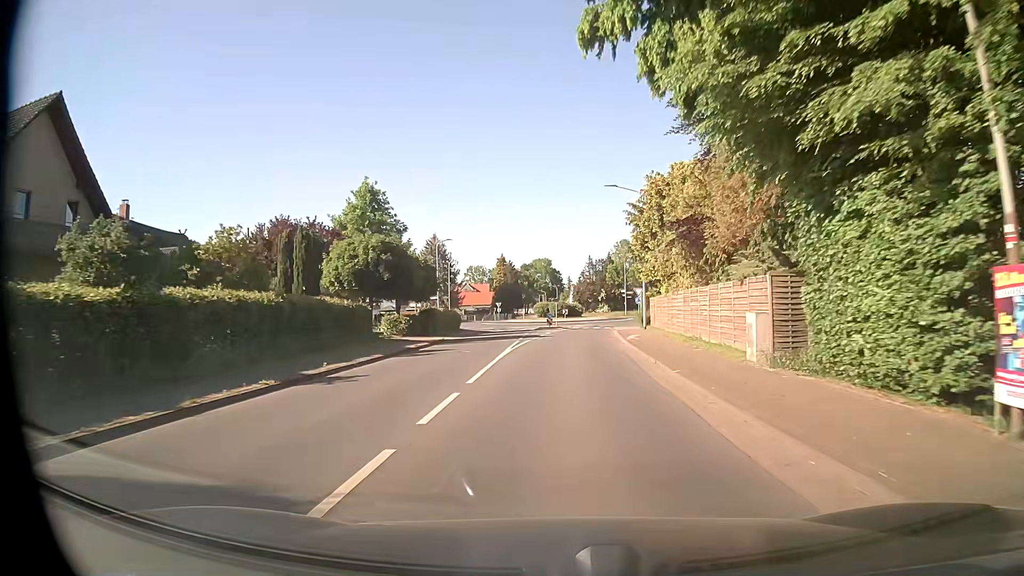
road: tertiary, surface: asphalt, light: Day
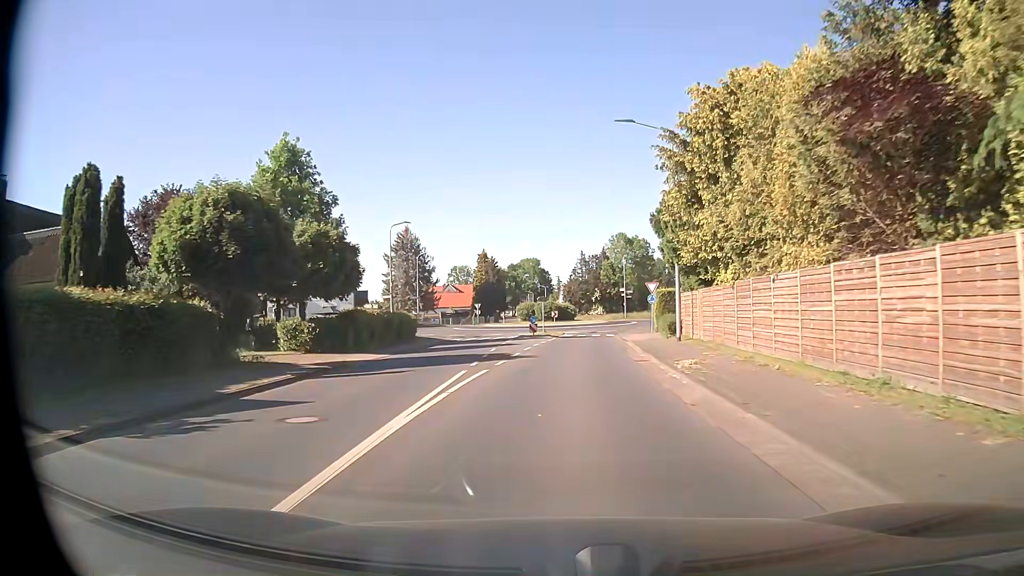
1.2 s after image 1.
(+0.1, +14.3) m; +2°
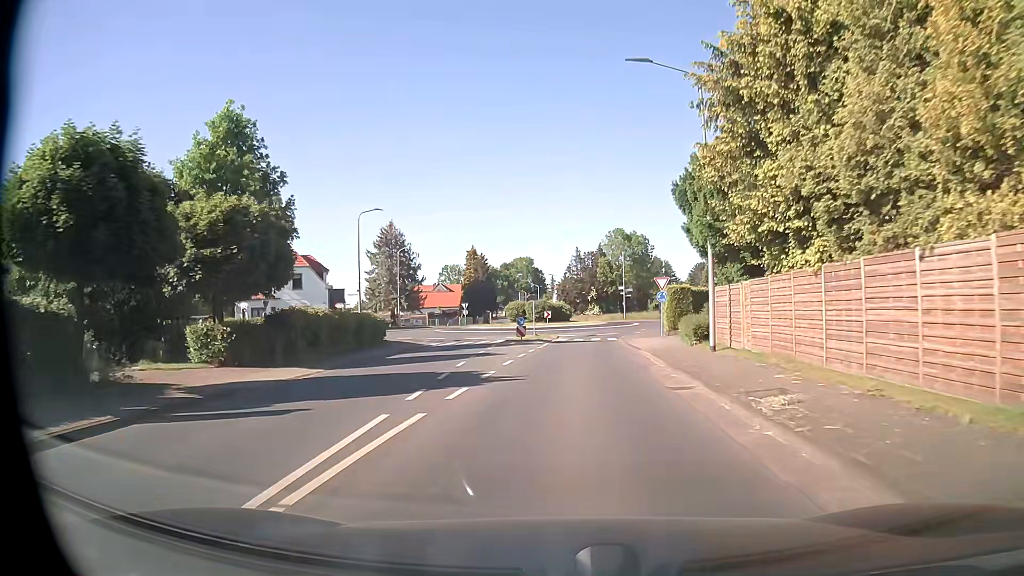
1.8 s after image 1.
(0.0, +6.6) m; 0°
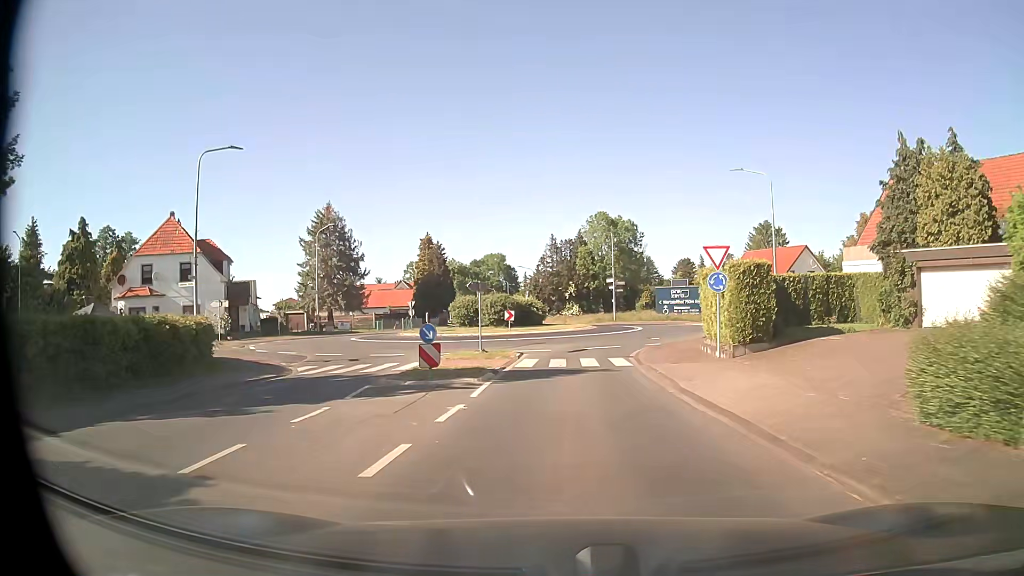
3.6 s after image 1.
(+0.3, +17.9) m; +2°
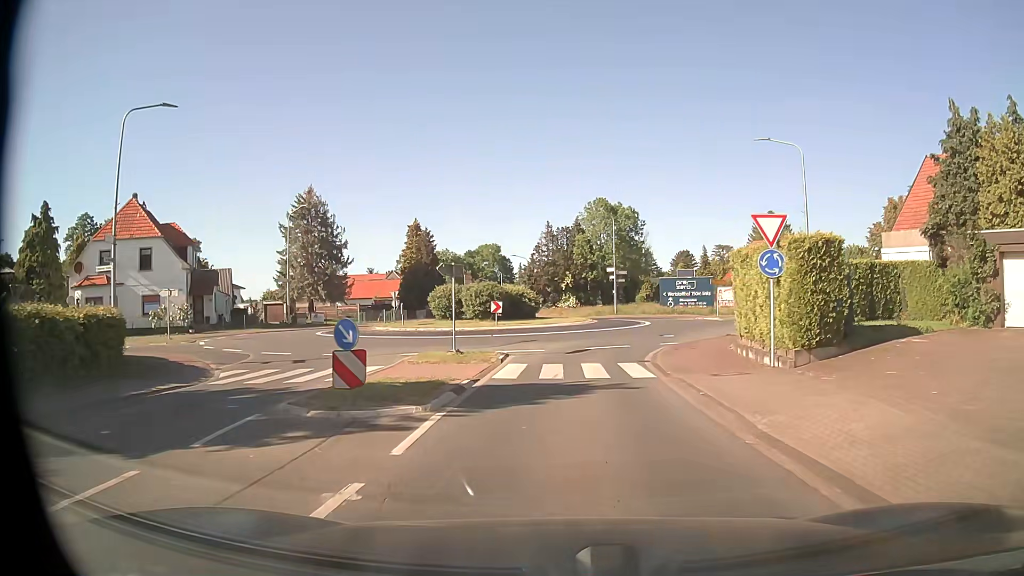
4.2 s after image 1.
(0.0, +5.3) m; +1°
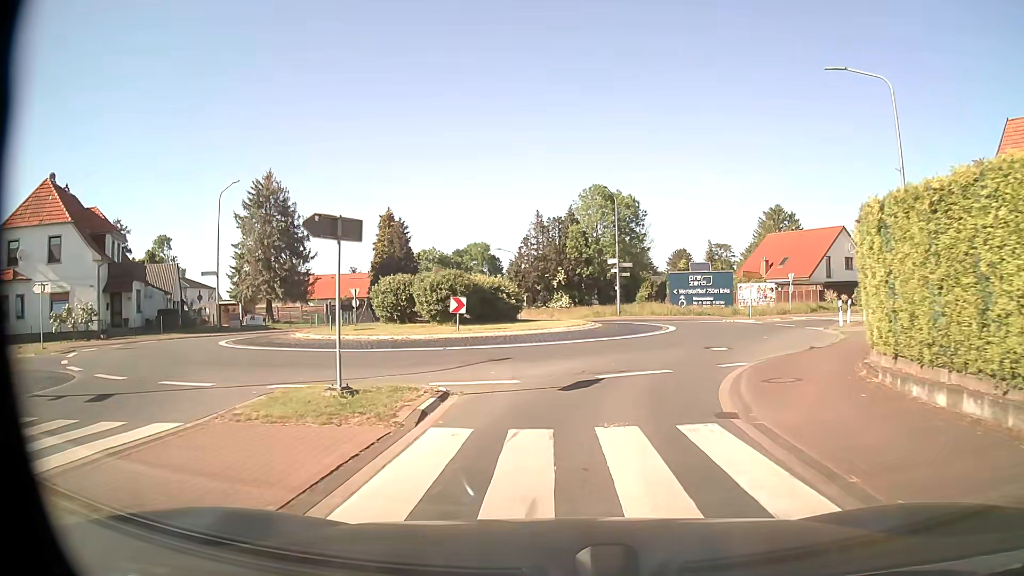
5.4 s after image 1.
(0.0, +9.9) m; +1°
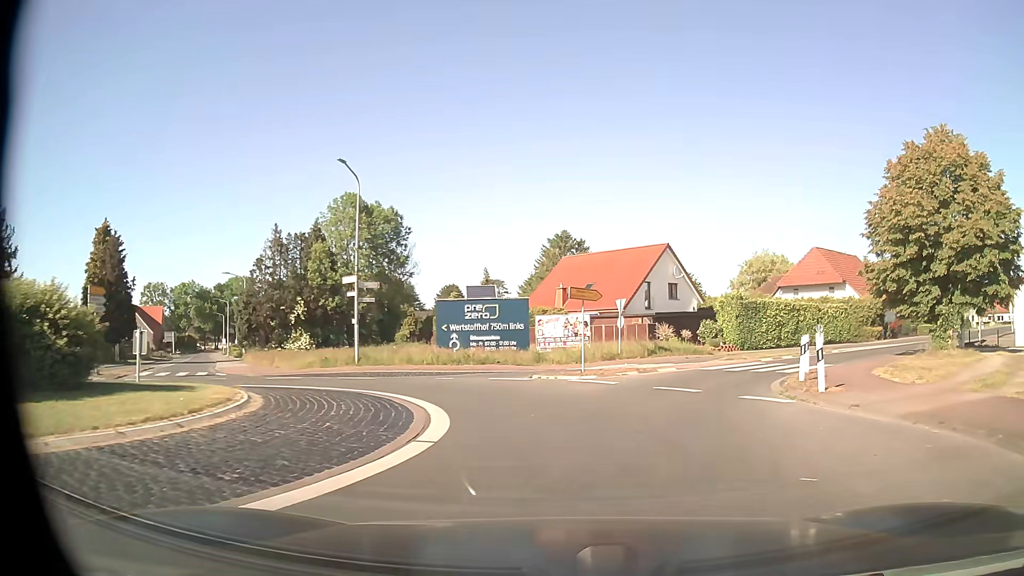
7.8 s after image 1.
(+2.1, +16.1) m; +20°
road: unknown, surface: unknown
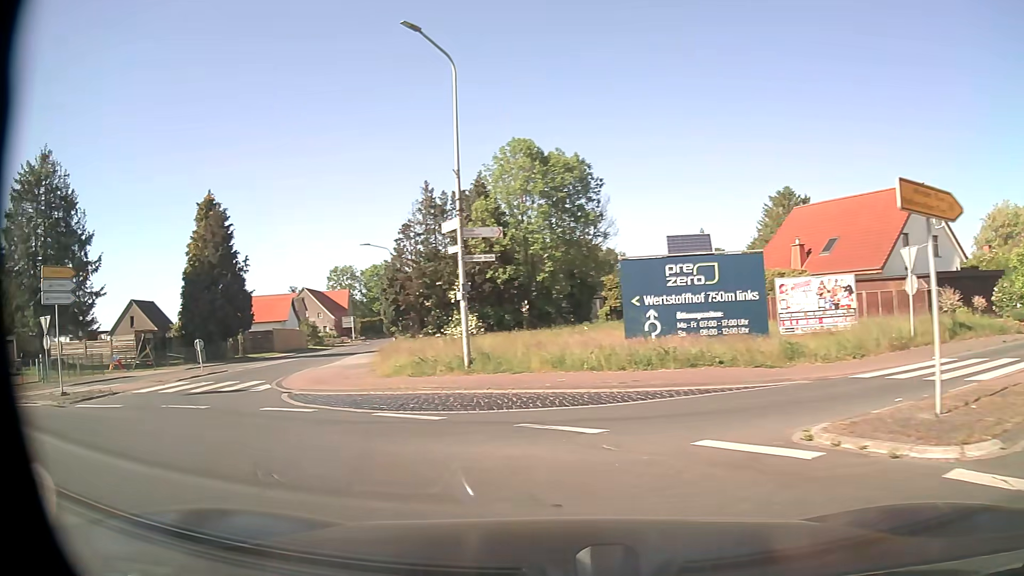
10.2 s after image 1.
(-0.7, +13.1) m; -20°
(-3, +9) (-9, +17) (-12, +27) (-14, +37) (-16, +47) (-18, +56) (-19, +66) (-21, +76) (-23, +86) (-25, +96) m
